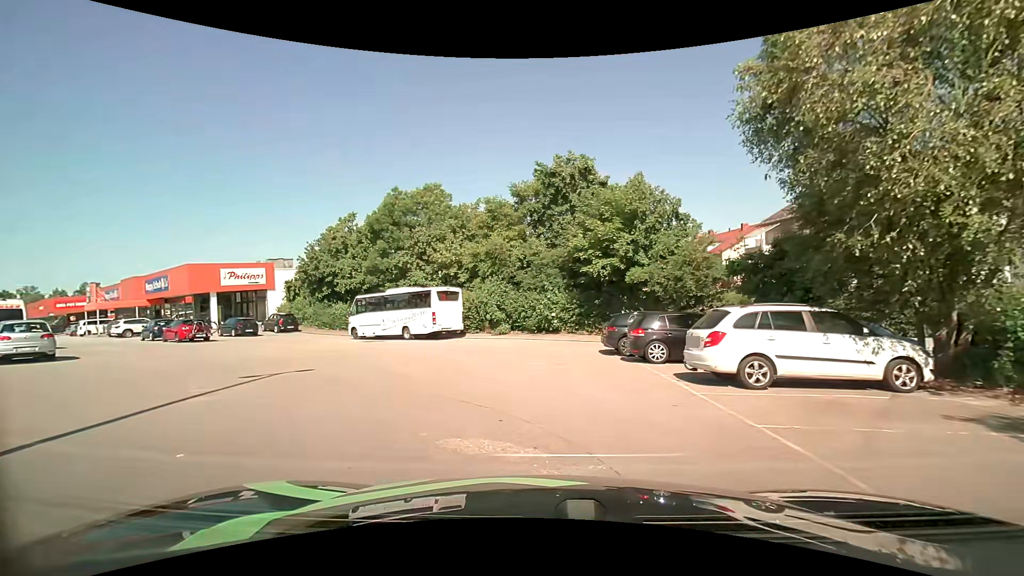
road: residential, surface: asphalt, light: Day
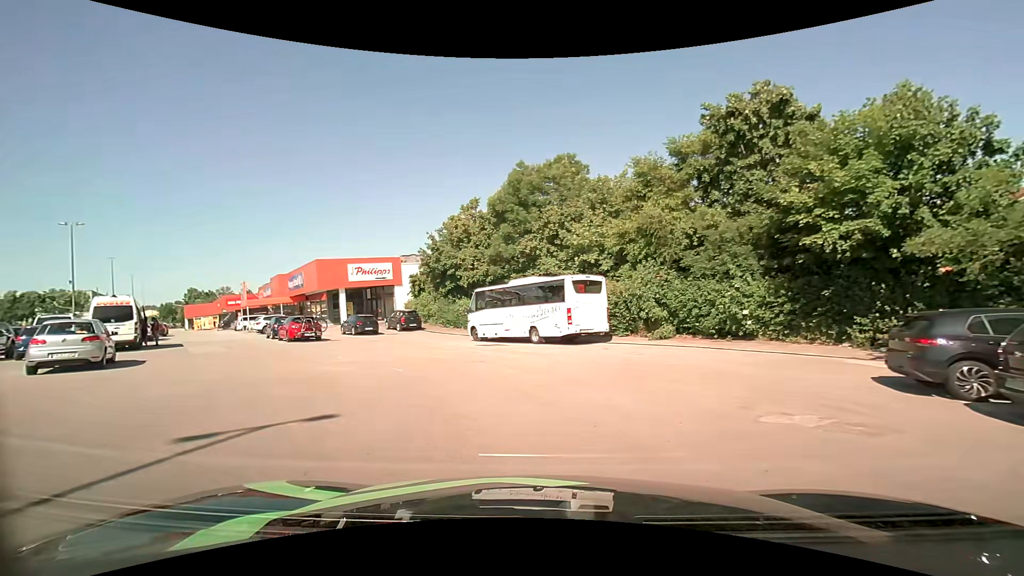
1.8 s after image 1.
(-0.8, +6.9) m; -14°
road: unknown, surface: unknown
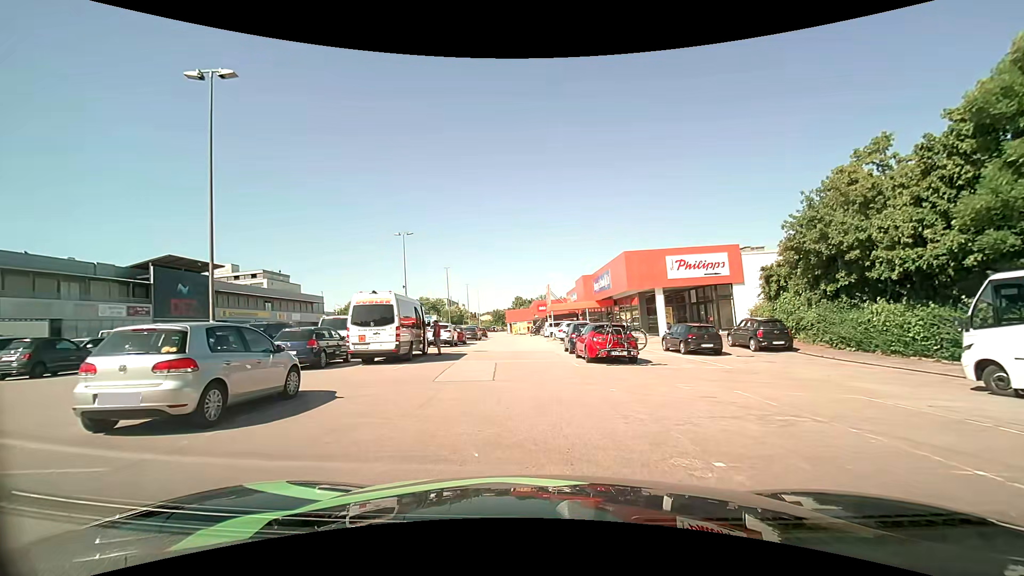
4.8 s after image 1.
(-4.3, +11.2) m; -35°
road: service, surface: asphalt
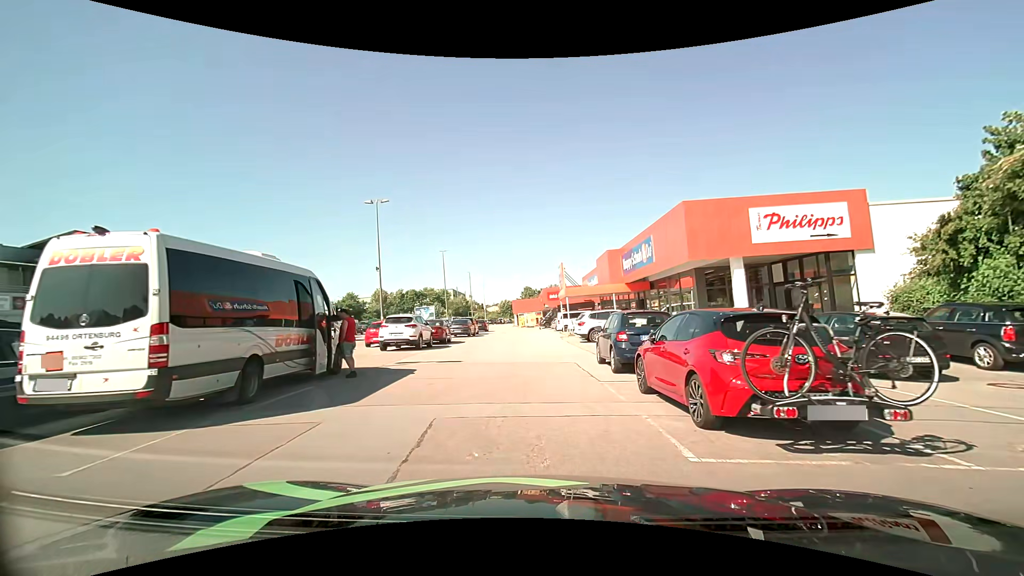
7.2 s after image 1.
(0.0, +11.9) m; -1°
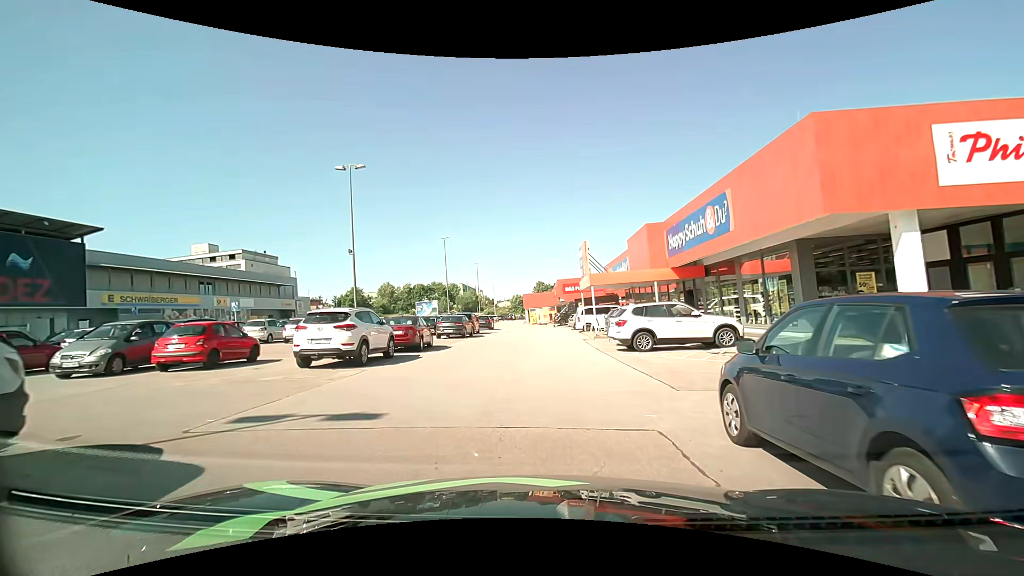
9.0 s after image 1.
(-0.2, +9.0) m; -3°
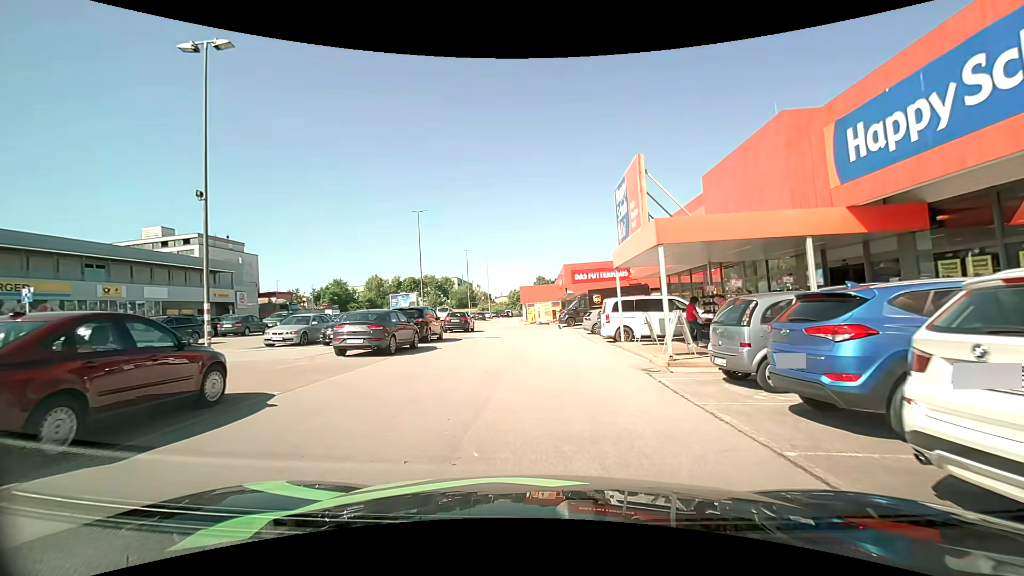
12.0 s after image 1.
(+0.3, +15.2) m; +1°
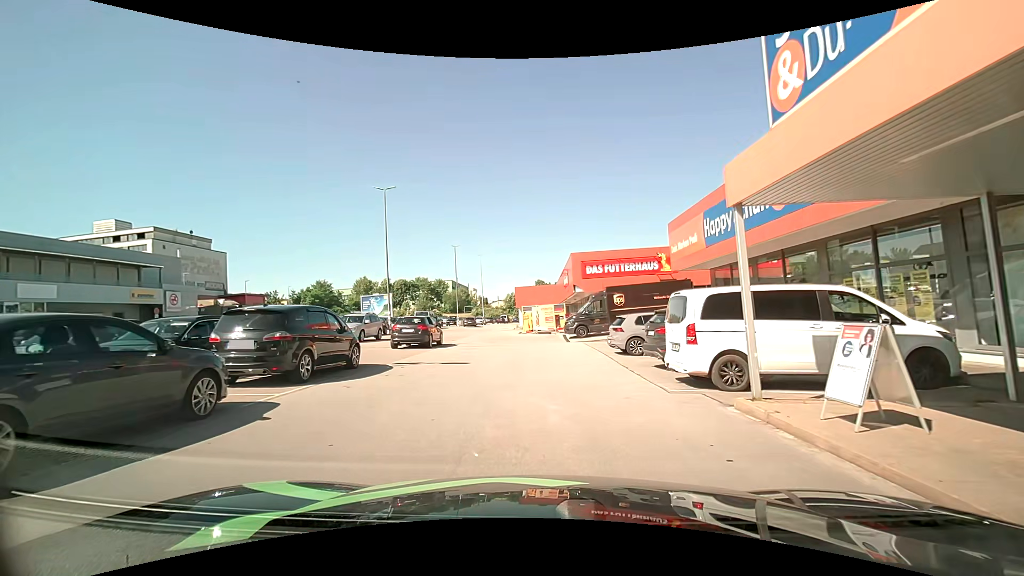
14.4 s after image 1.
(-0.1, +11.5) m; -1°
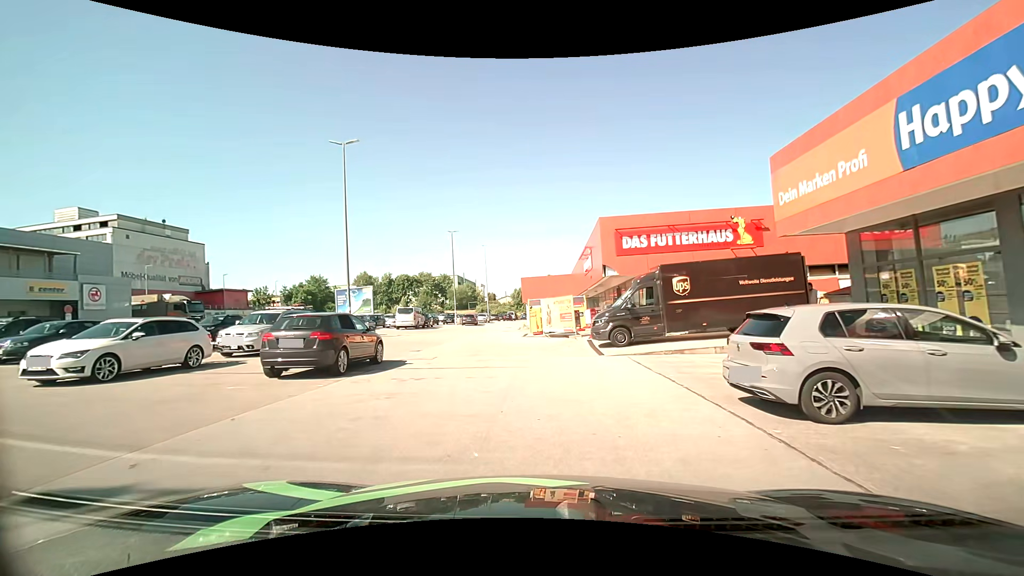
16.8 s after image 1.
(0.0, +10.8) m; -2°
